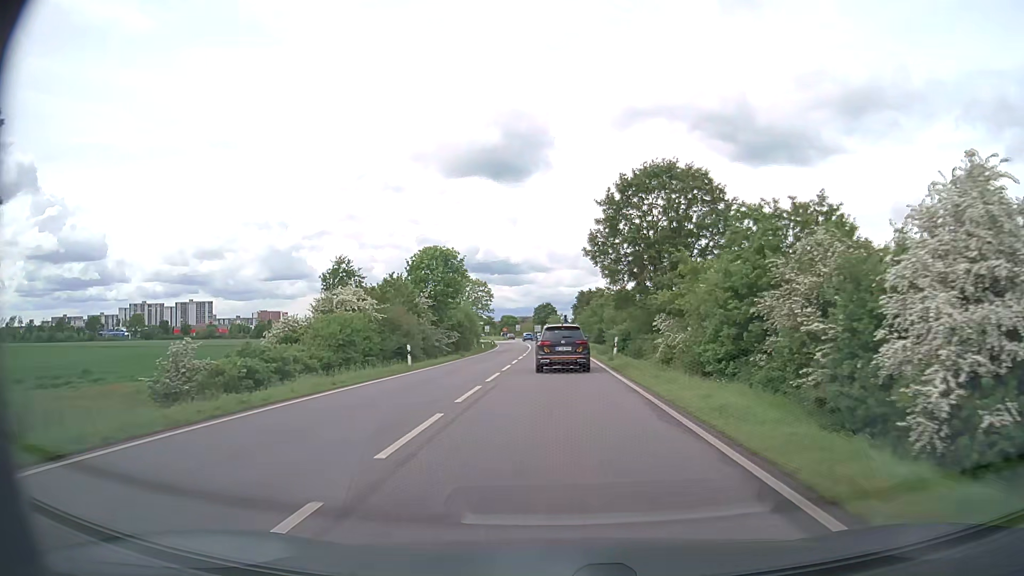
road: primary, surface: asphalt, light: Day
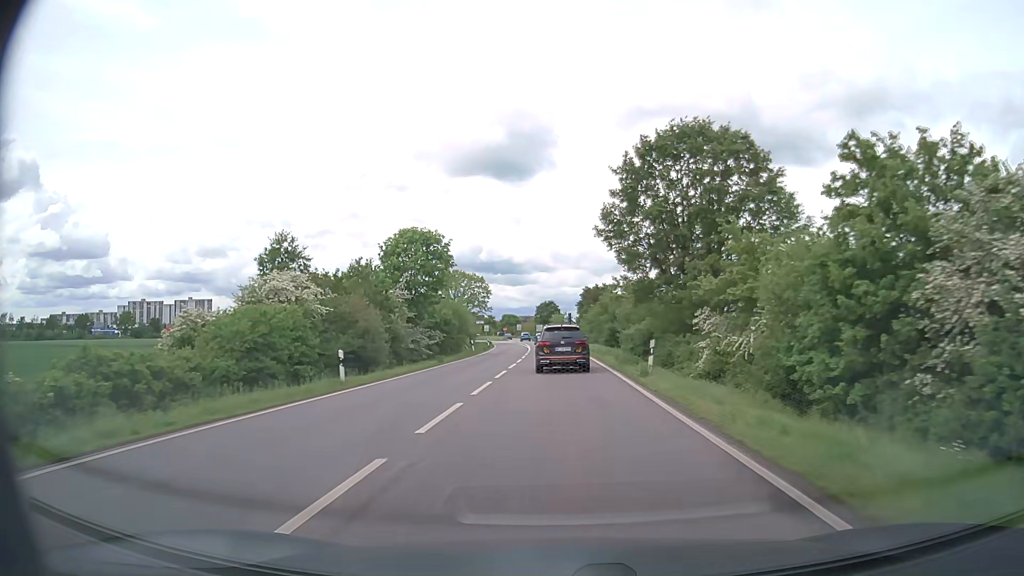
(0.0, +10.1) m; 0°
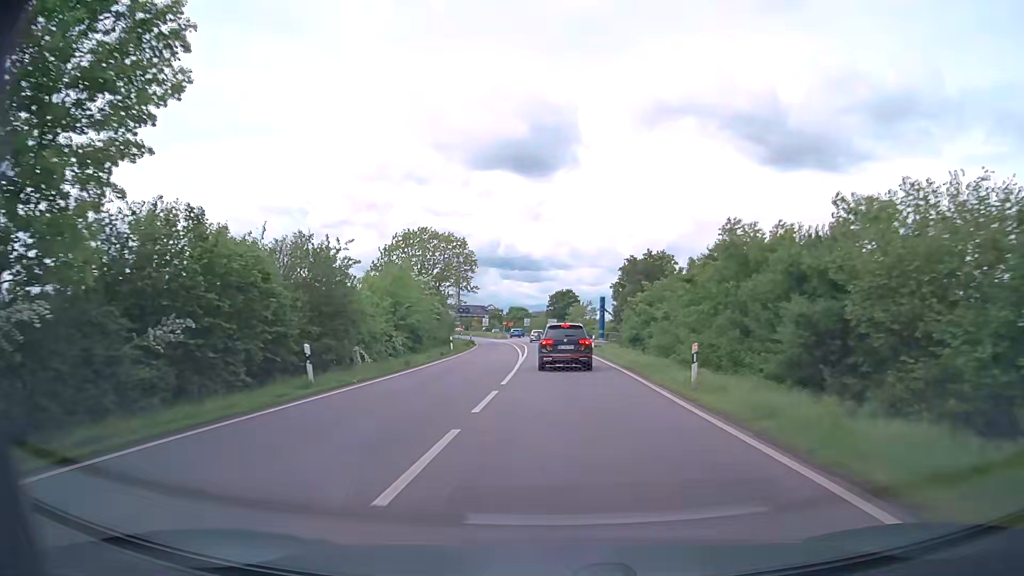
(-0.4, +40.3) m; -2°
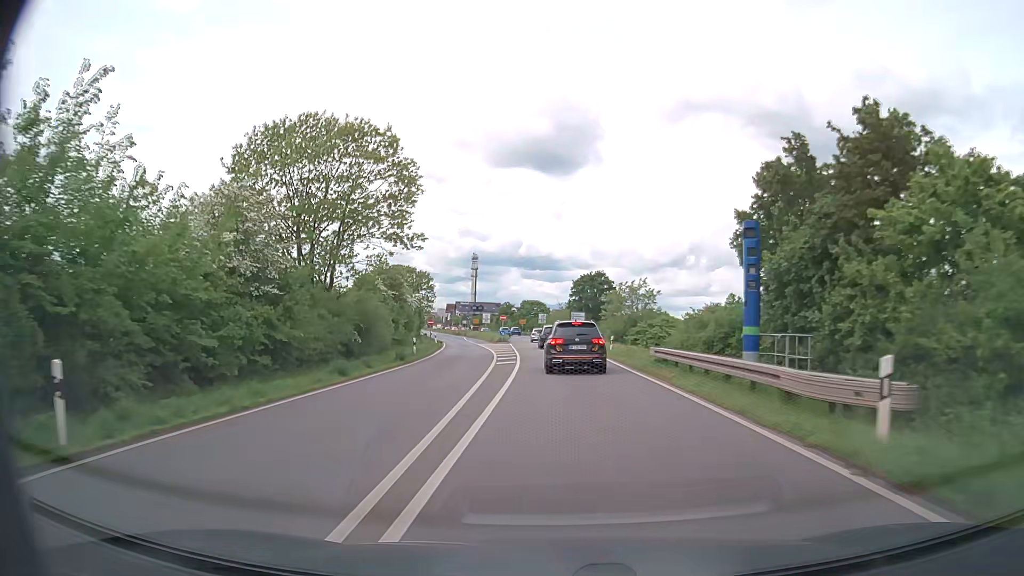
(-0.1, +38.7) m; -1°
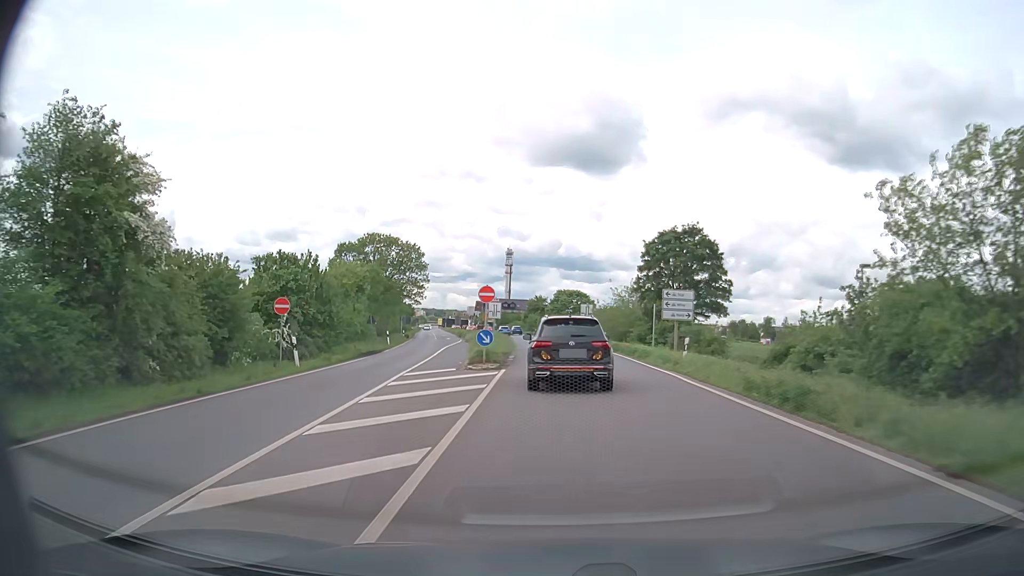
(-1.2, +43.5) m; -3°
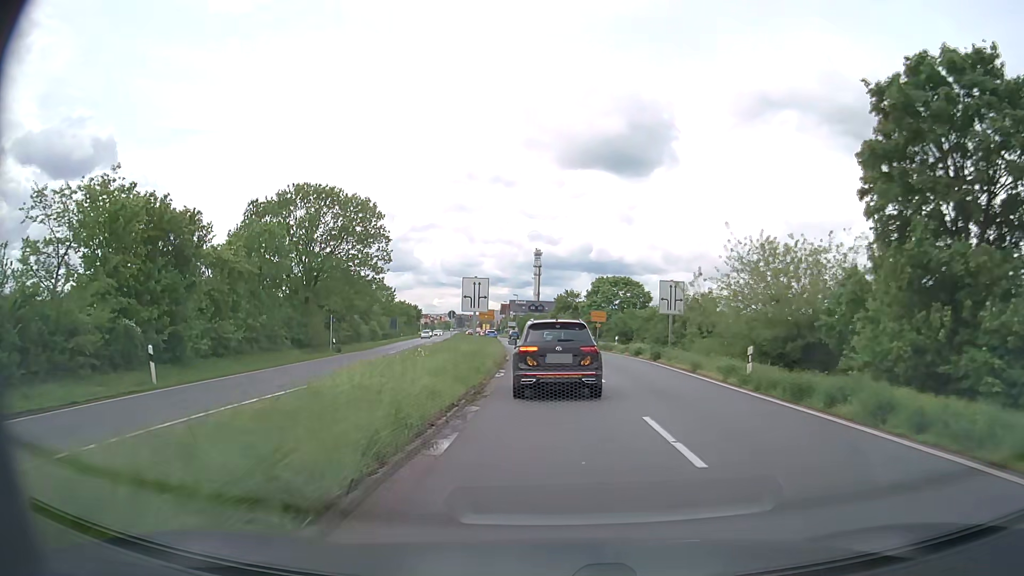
(-0.8, +36.2) m; -2°
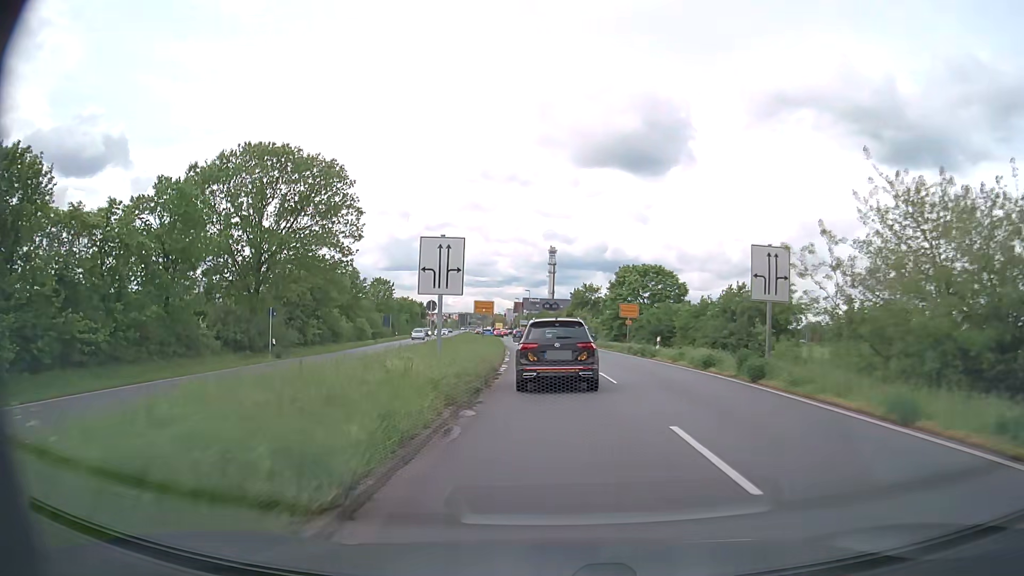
(-0.2, +13.2) m; -2°
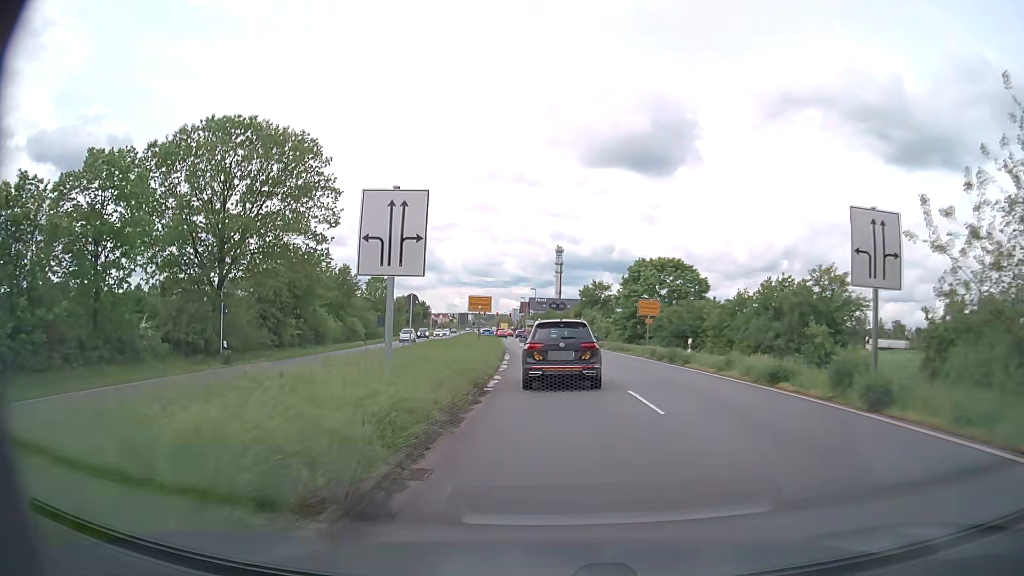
(0.0, +6.5) m; 0°
(0, +10) (0, +20) (-1, +30) (-1, +40) (-2, +50) (-3, +60) (-4, +70) (-6, +80) (-8, +89) (-10, +99) m
